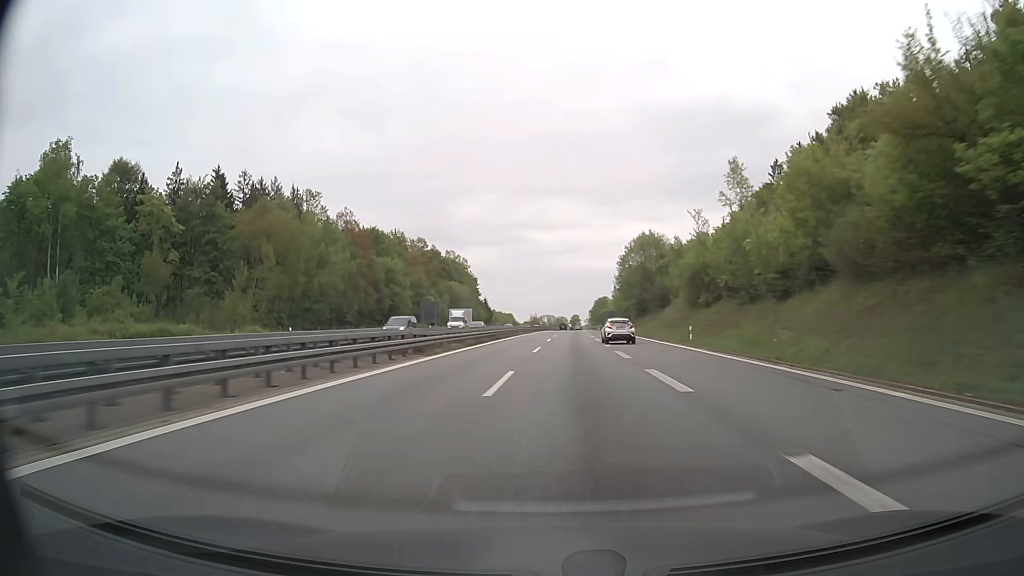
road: motorway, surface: asphalt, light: Day
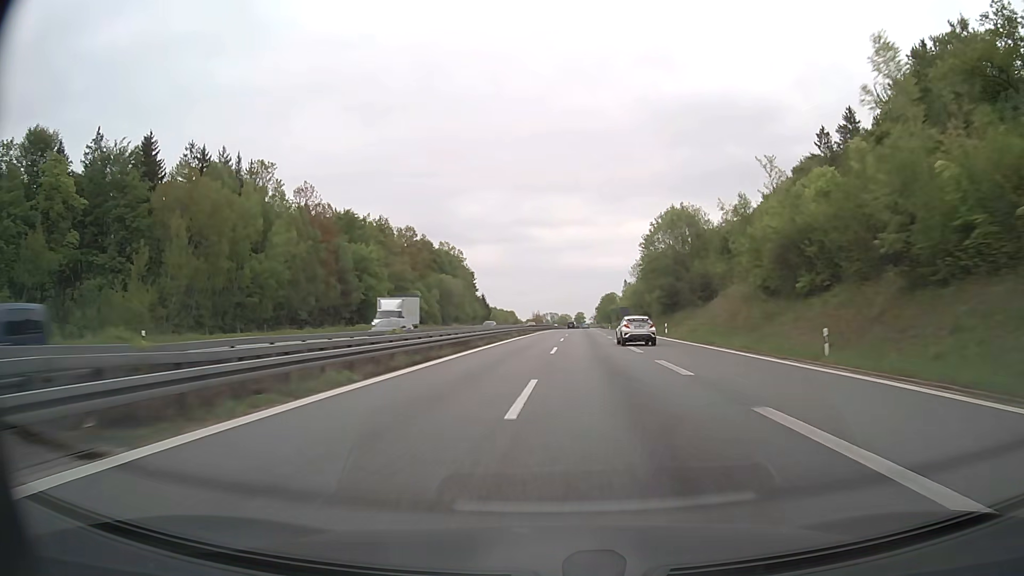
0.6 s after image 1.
(0.0, +20.6) m; 0°
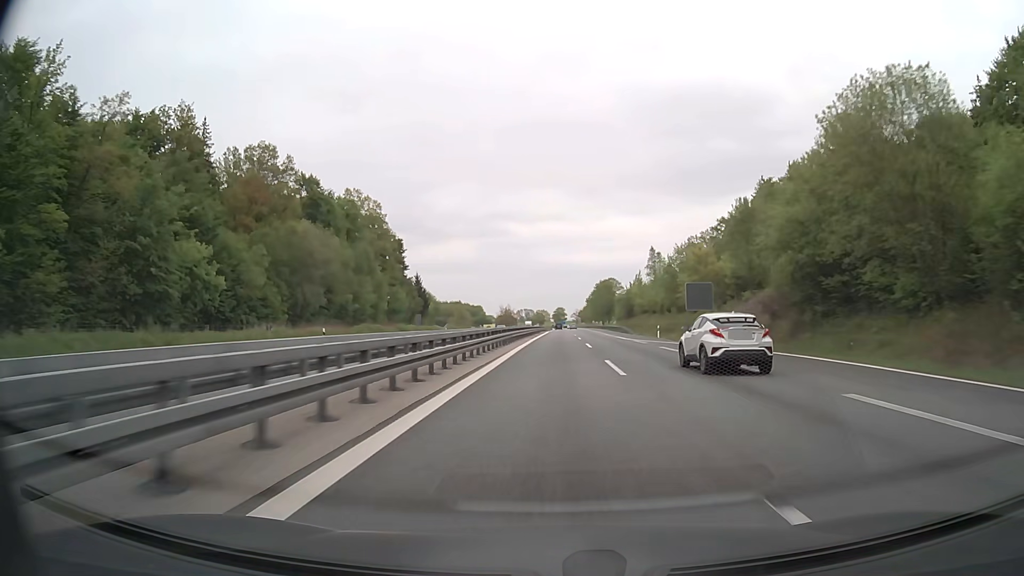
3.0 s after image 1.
(+0.9, +82.7) m; +2°
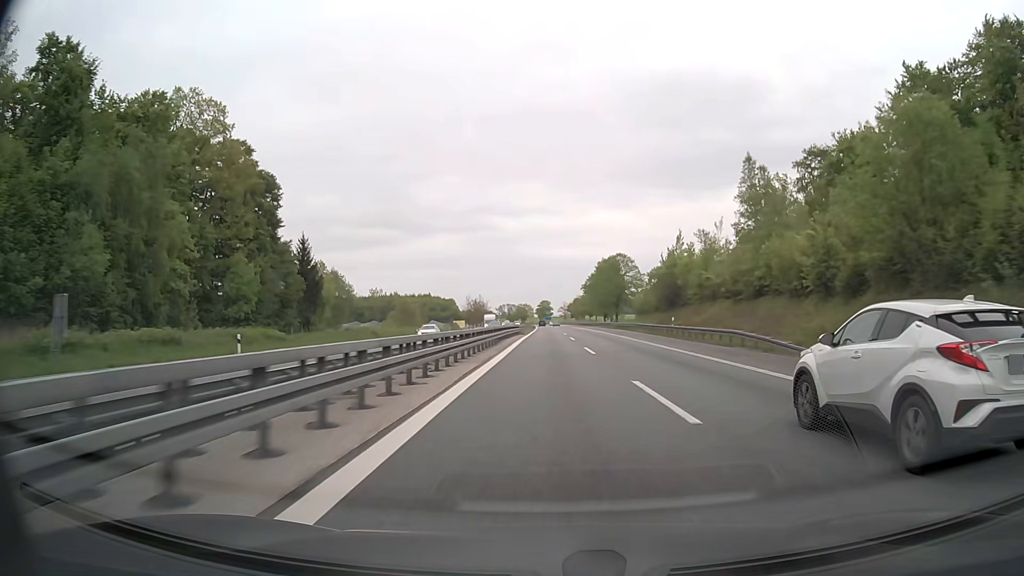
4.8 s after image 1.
(+1.0, +62.0) m; +1°
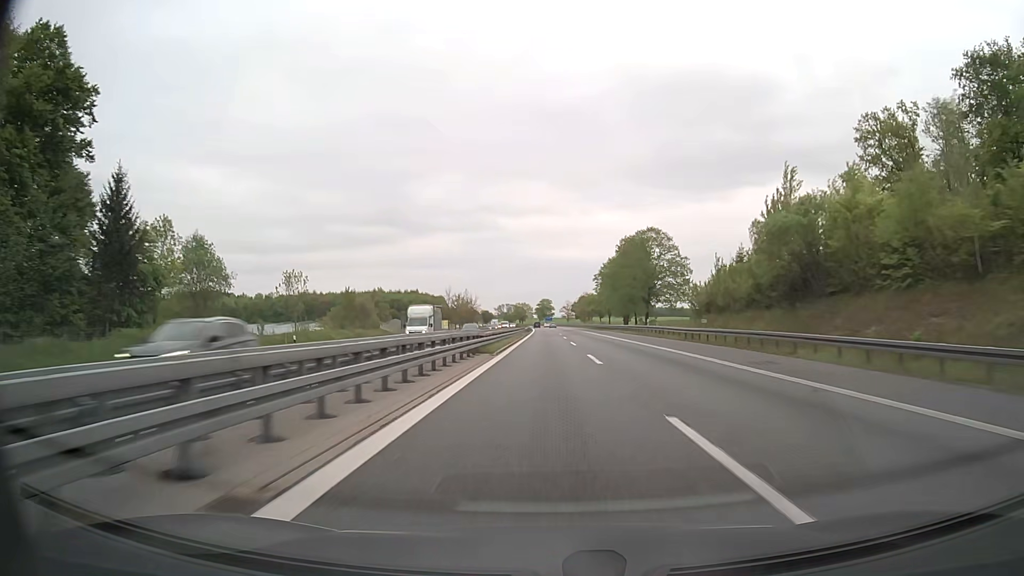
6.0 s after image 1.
(+0.1, +41.4) m; 0°
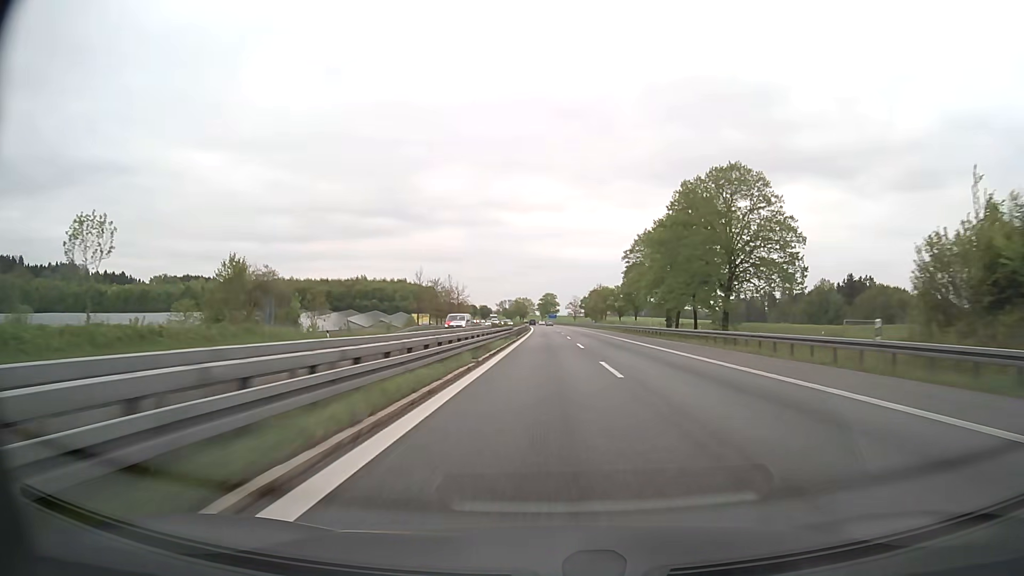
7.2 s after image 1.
(-0.2, +41.3) m; 0°
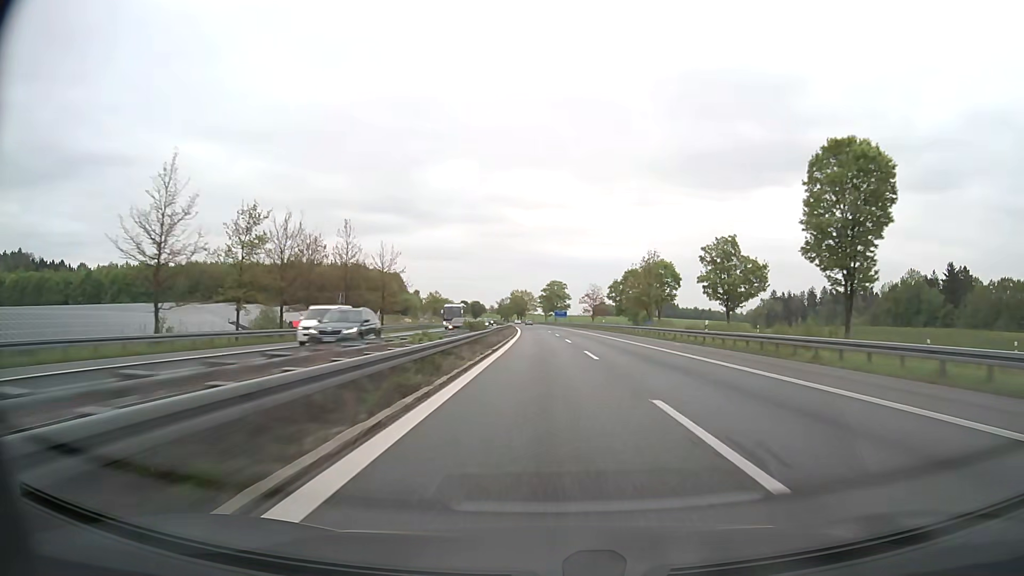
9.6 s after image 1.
(-0.3, +82.6) m; -1°
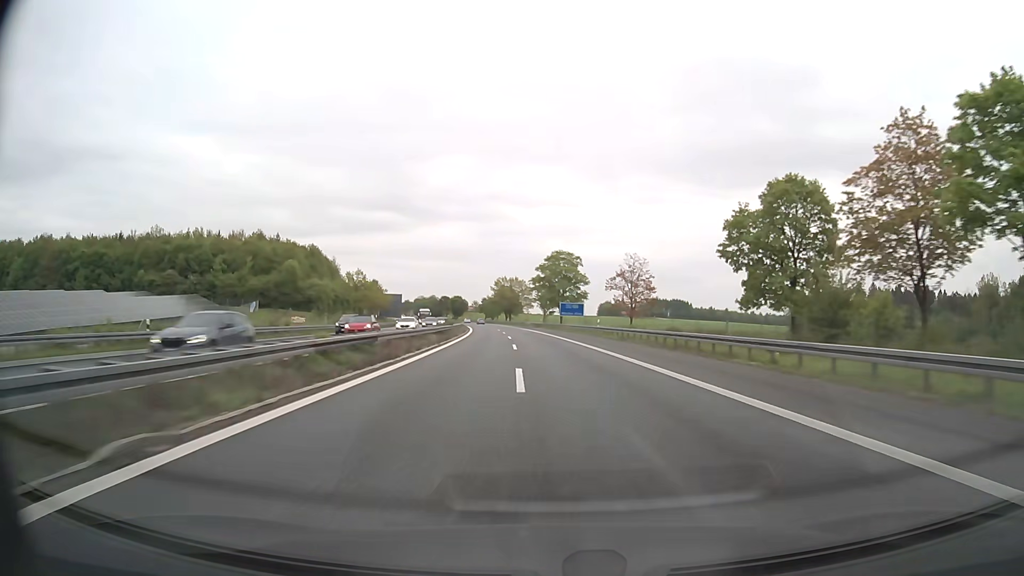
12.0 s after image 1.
(+0.4, +82.7) m; 0°
(0, +10) (0, +20) (0, +30) (-1, +40) (-1, +50) (-2, +60) (-3, +70) (-3, +80) (-4, +90) (-5, +100) m
